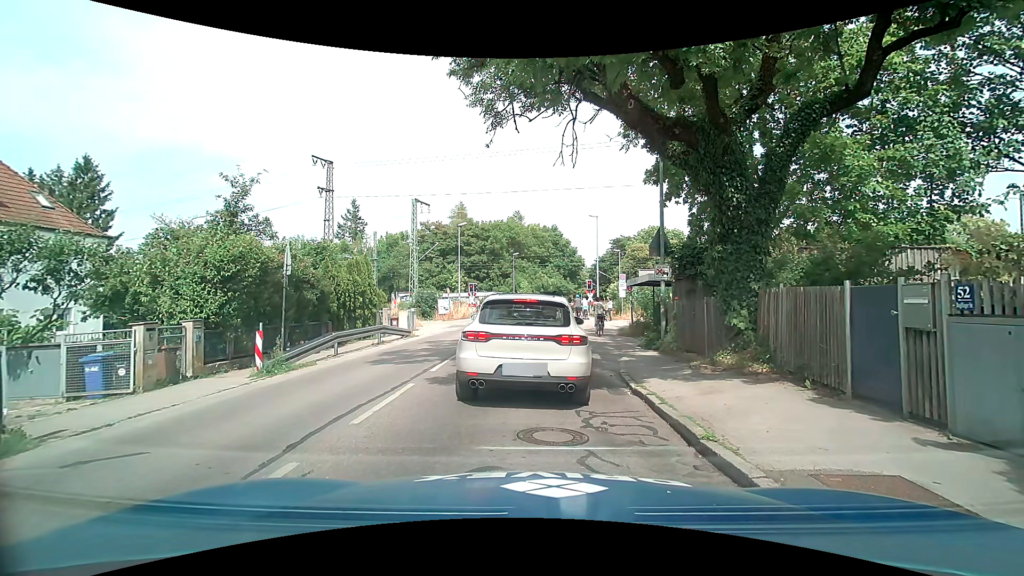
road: tertiary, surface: asphalt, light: Day
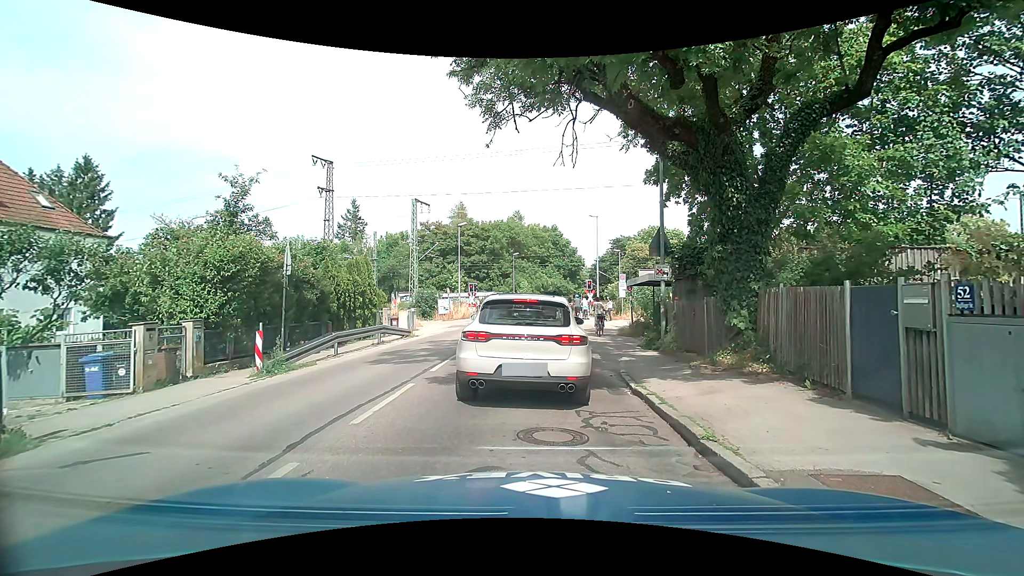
(0.0, 0.0) m; 0°
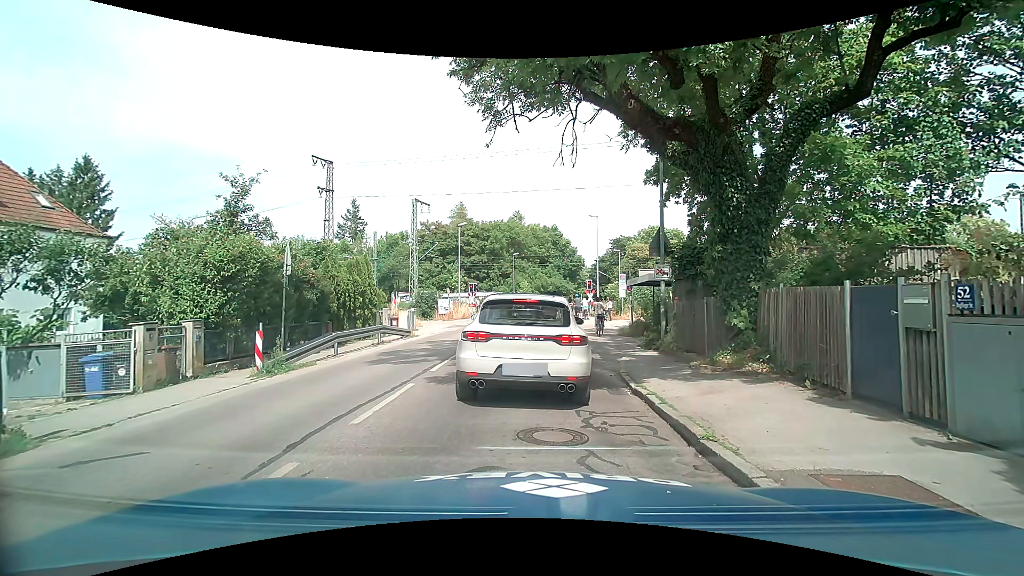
(0.0, 0.0) m; 0°
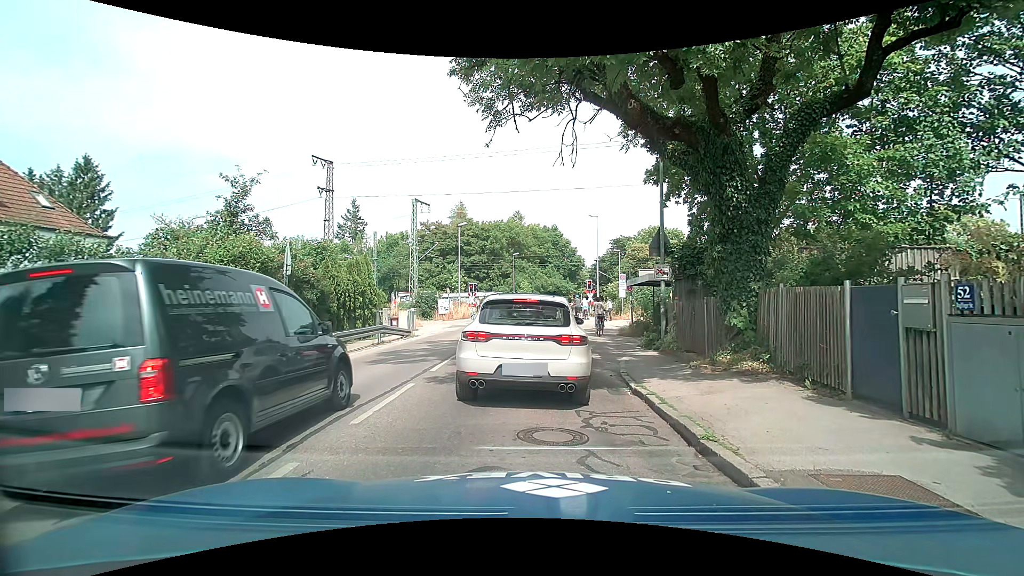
(0.0, 0.0) m; 0°
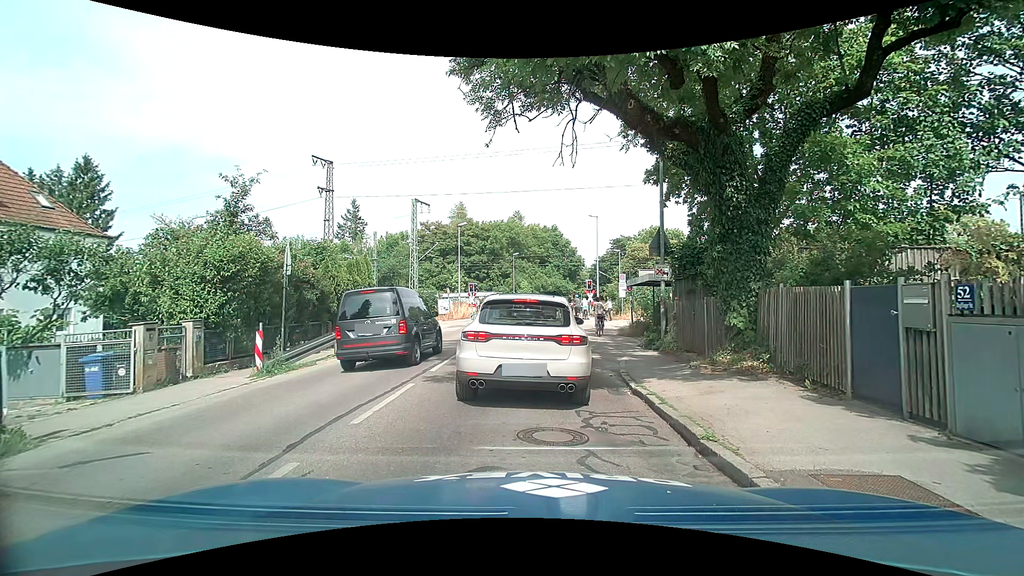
(0.0, 0.0) m; 0°
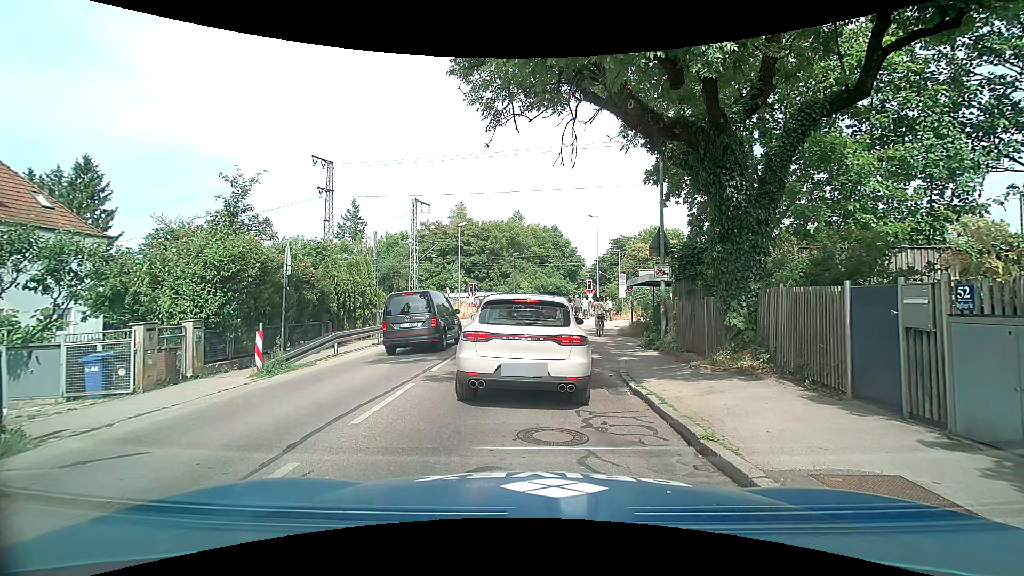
(0.0, 0.0) m; 0°
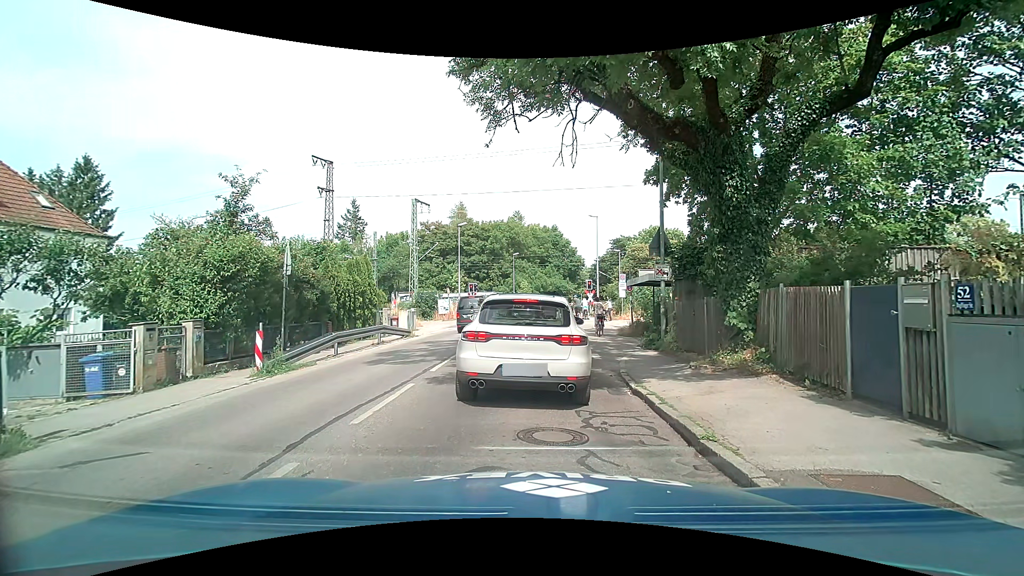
(0.0, 0.0) m; 0°
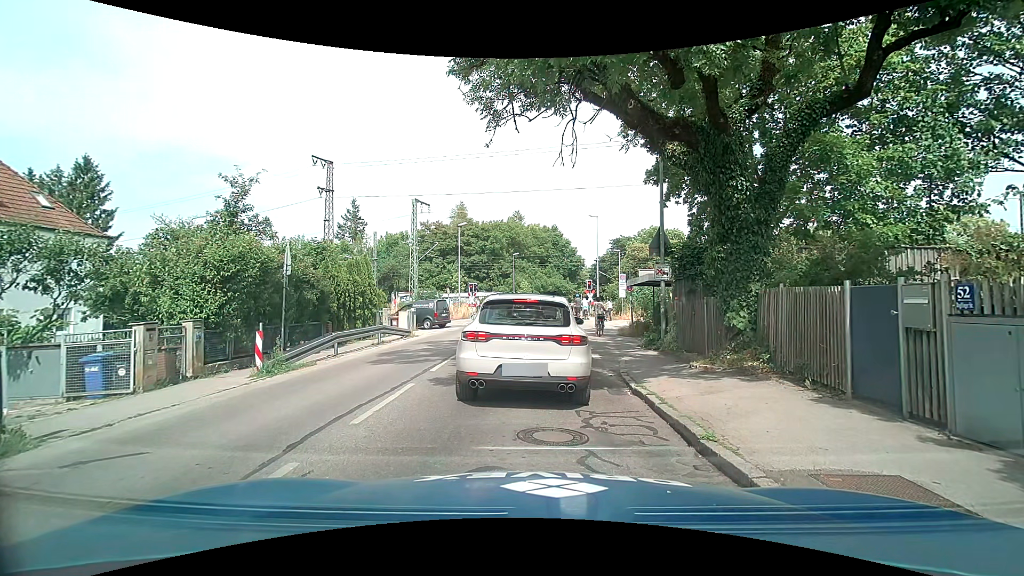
(0.0, 0.0) m; 0°
